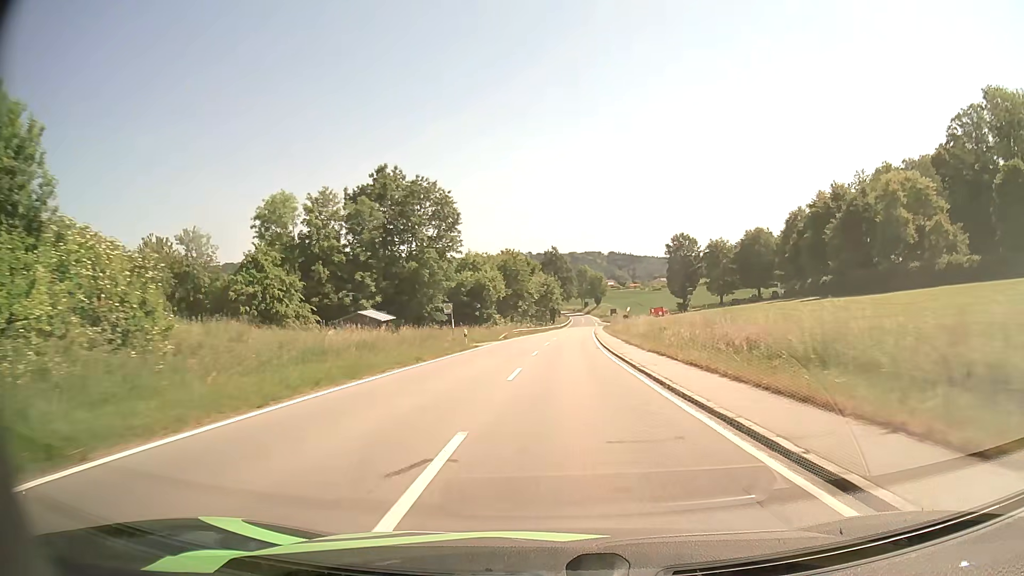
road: tertiary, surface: asphalt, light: Day
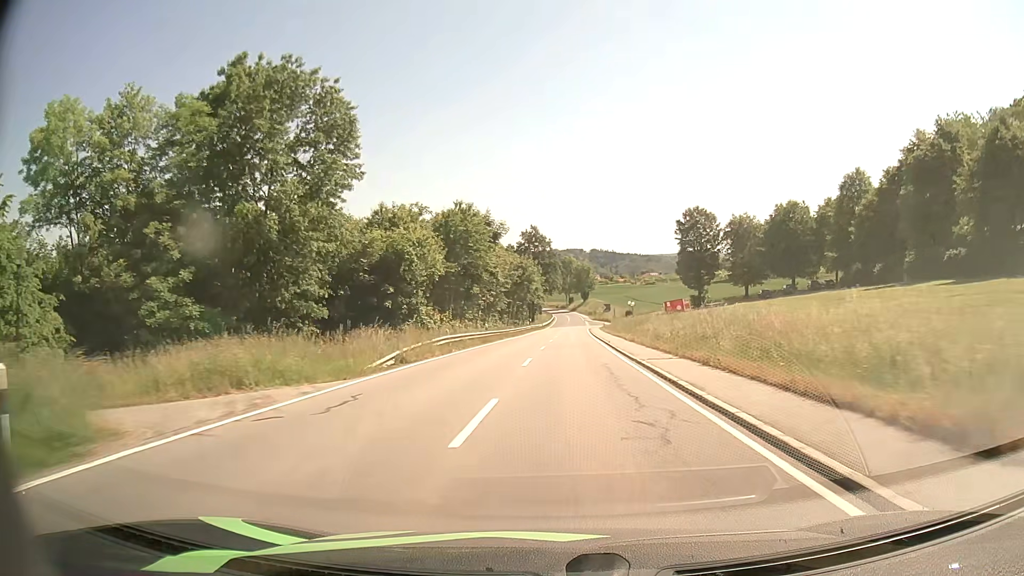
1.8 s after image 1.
(+0.6, +33.0) m; +2°
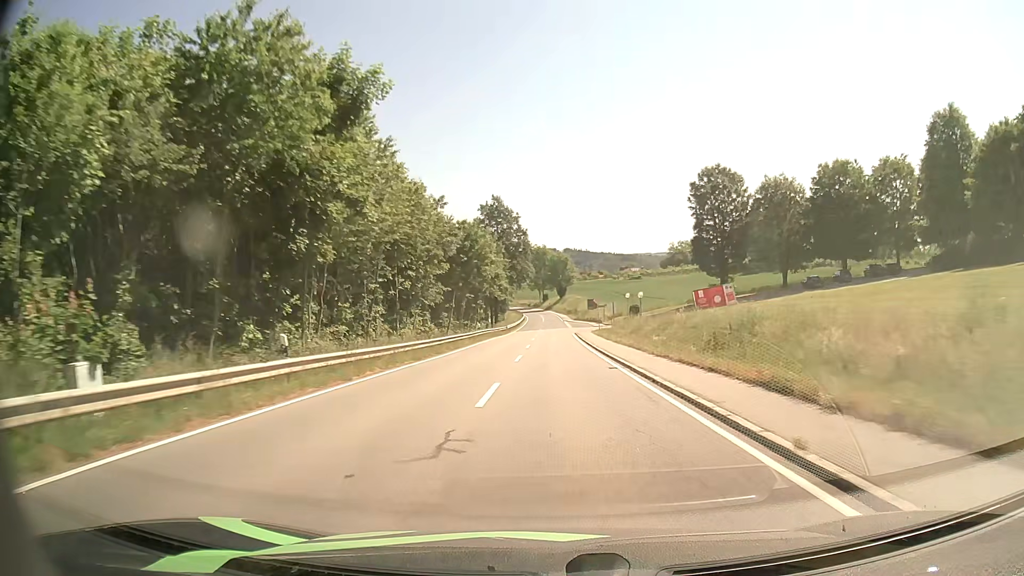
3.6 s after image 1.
(+0.7, +32.3) m; +2°
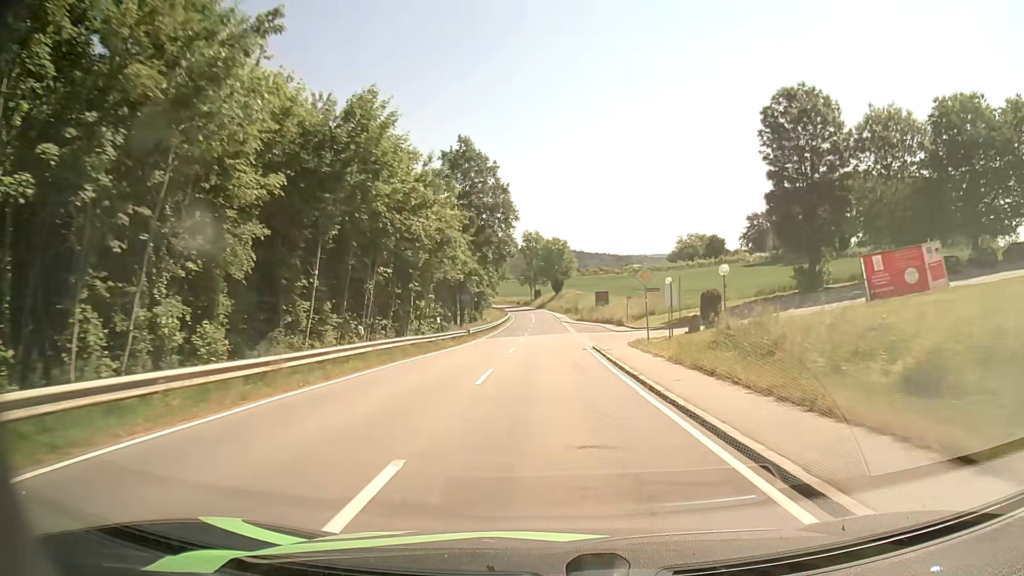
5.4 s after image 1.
(+0.1, +32.5) m; 0°
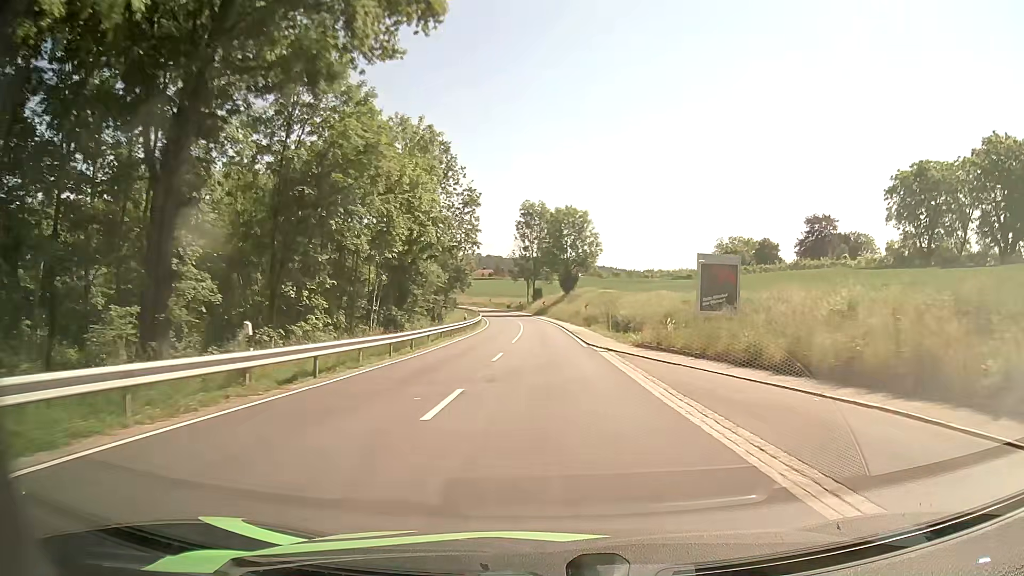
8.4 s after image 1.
(-0.1, +53.2) m; 0°
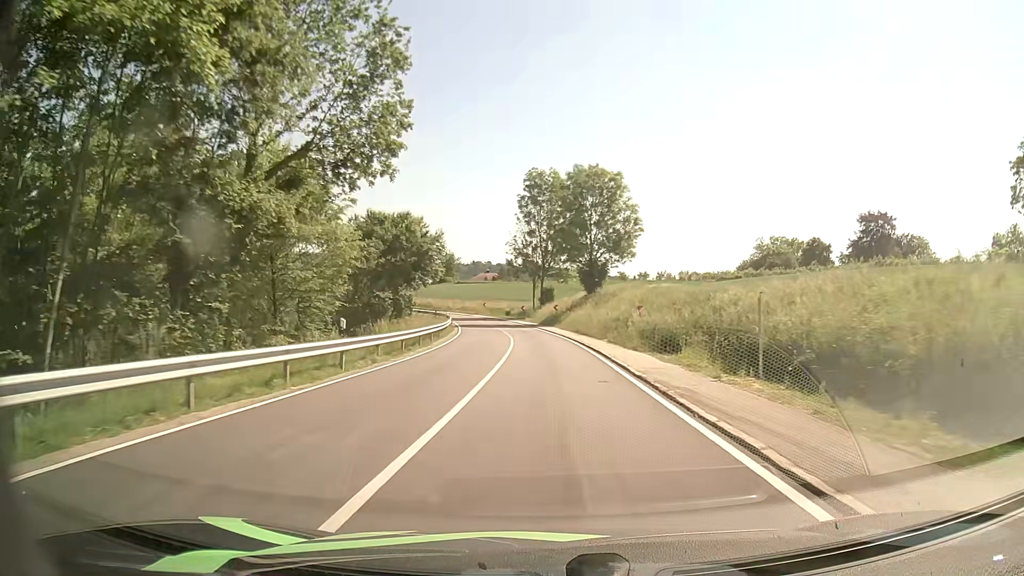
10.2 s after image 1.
(0.0, +30.7) m; -1°
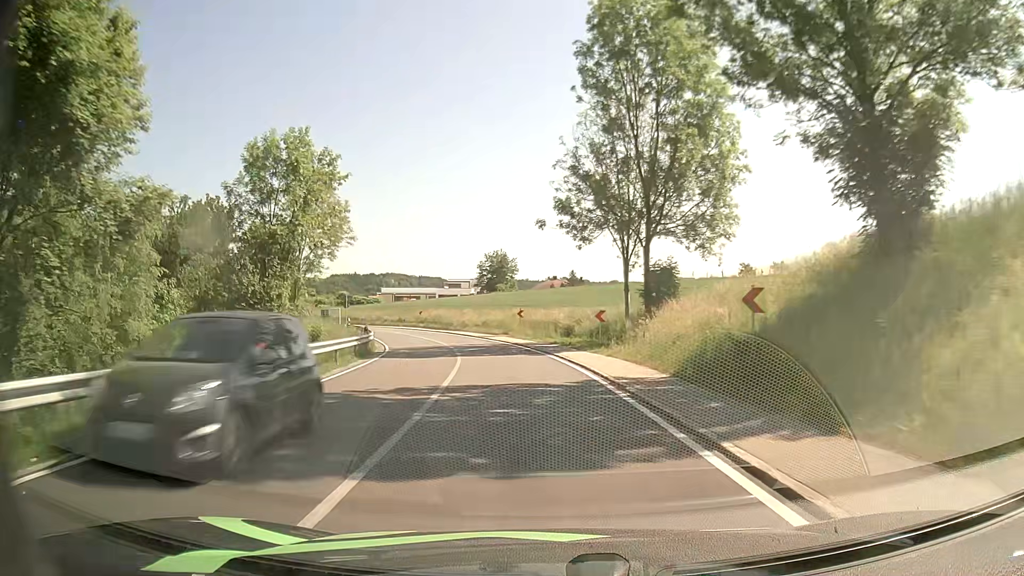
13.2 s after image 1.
(-1.5, +49.3) m; -6°
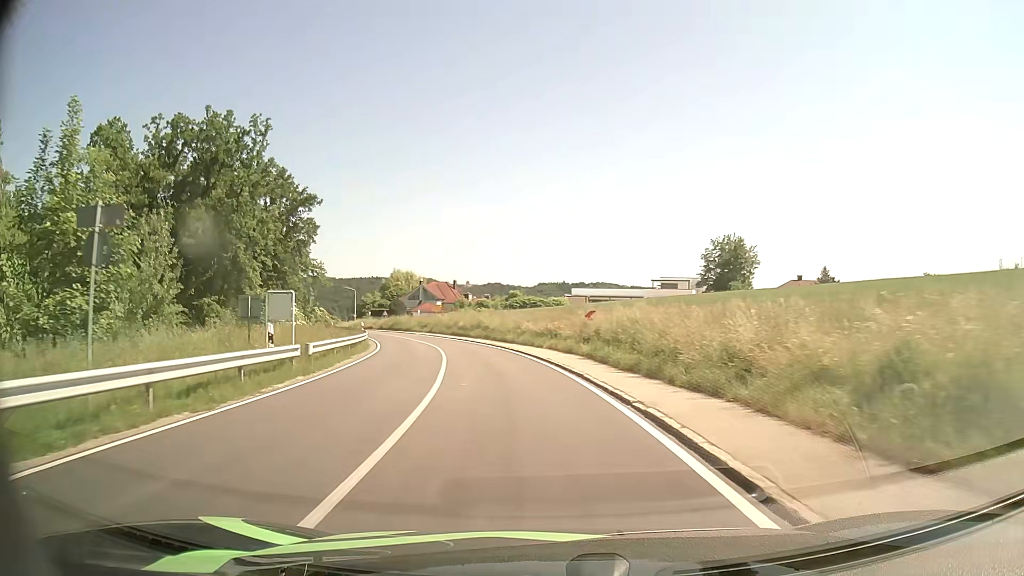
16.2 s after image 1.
(-6.4, +44.8) m; -18°
(0, +10) (-2, +20) (-3, +30) (-6, +39) (-9, +49) (-12, +59) (-15, +68) (-19, +77) (-23, +86) (-27, +95) m
